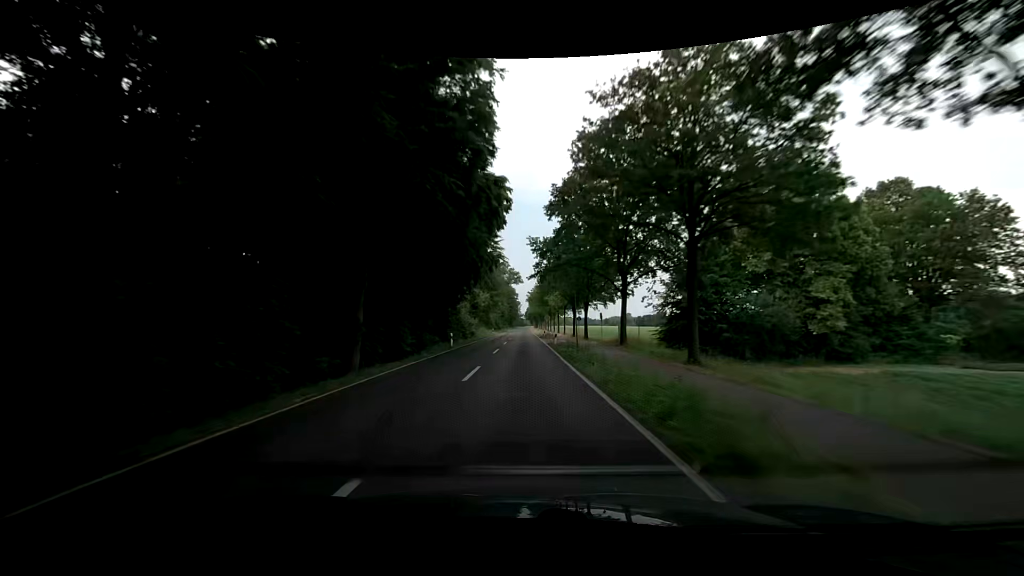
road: secondary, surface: asphalt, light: Day
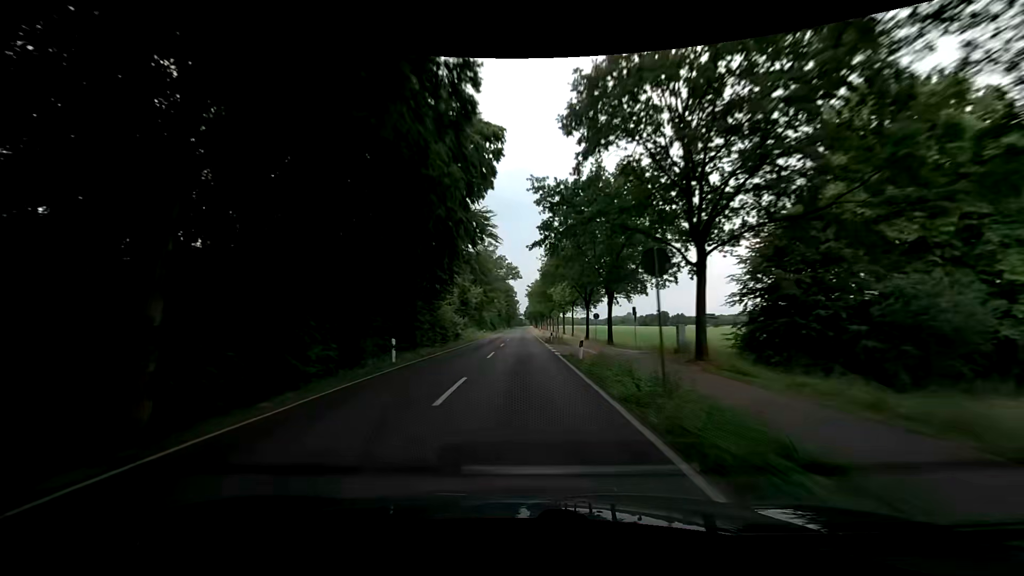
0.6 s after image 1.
(+0.1, +15.8) m; +1°
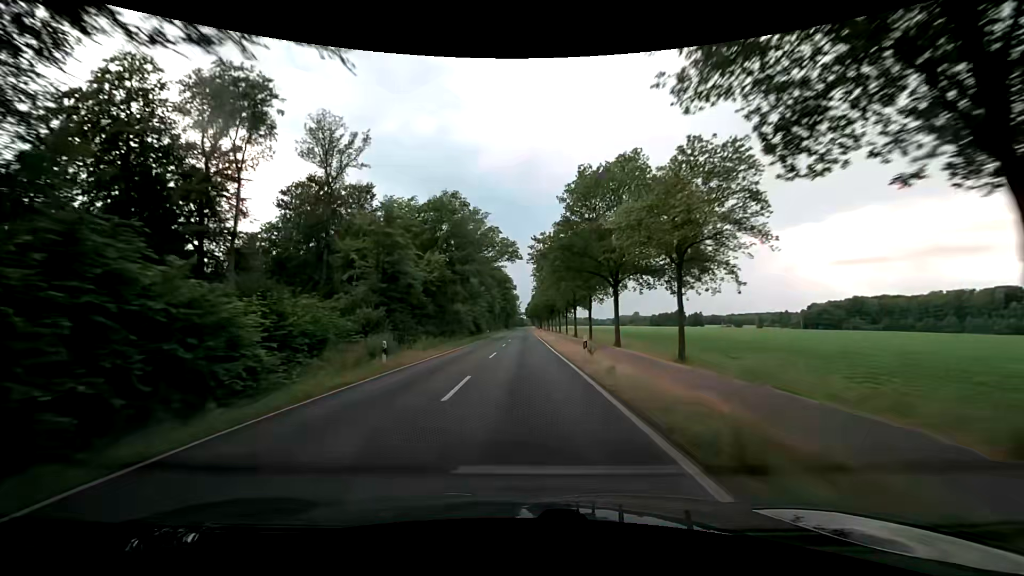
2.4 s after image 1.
(-0.3, +47.4) m; -1°
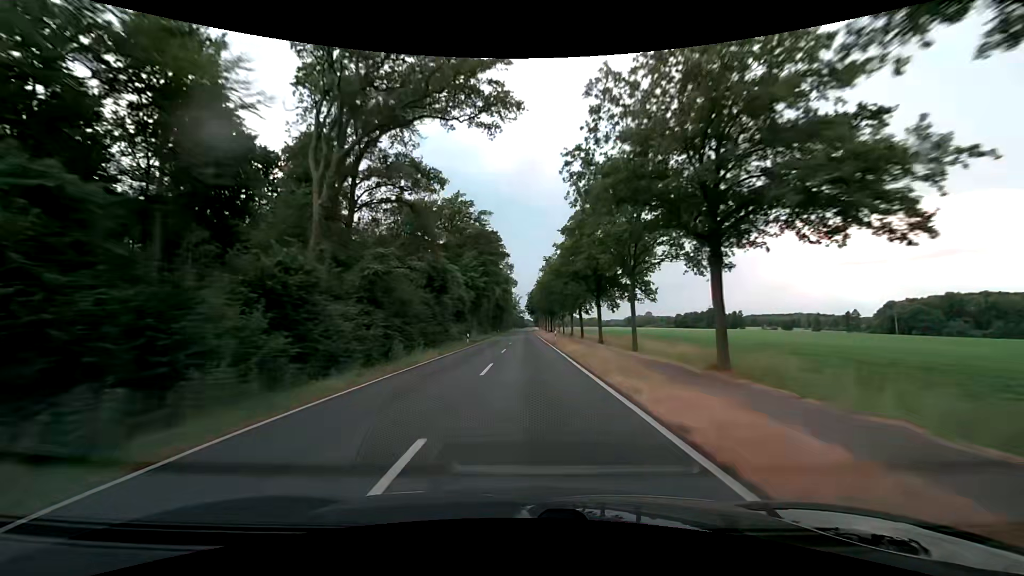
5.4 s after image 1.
(+0.7, +79.0) m; 0°
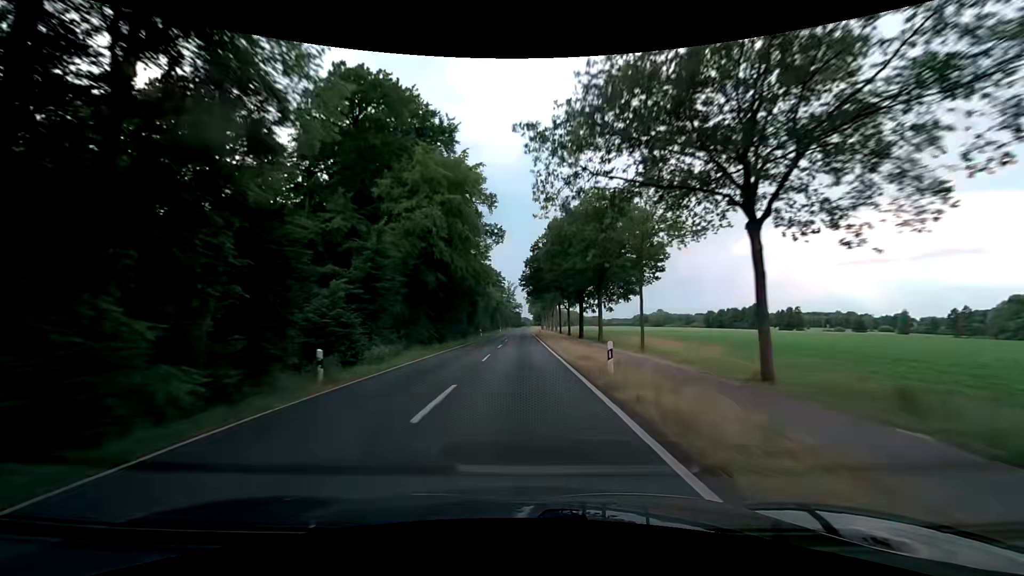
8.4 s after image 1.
(+0.6, +79.0) m; 0°
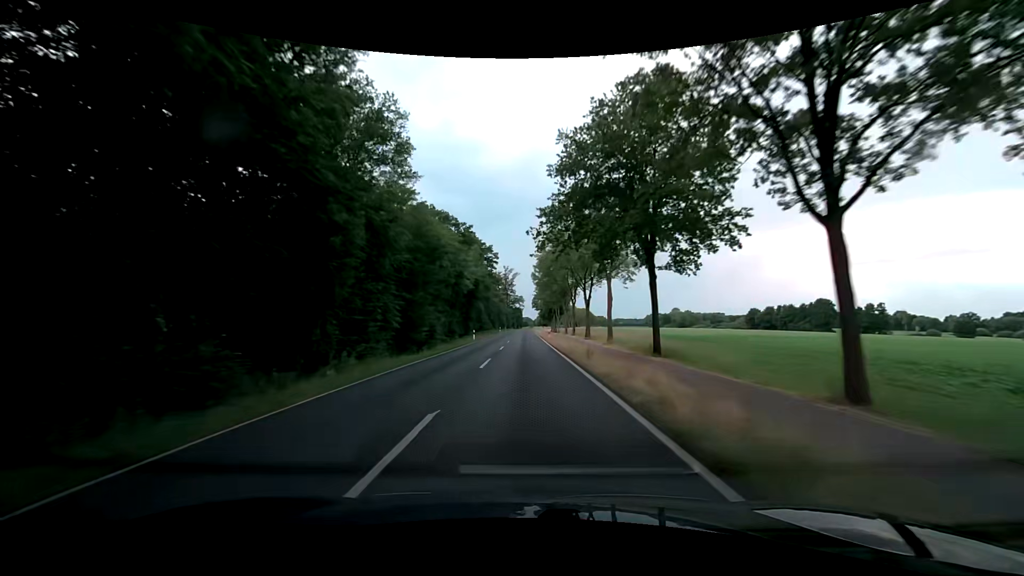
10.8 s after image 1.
(-0.3, +63.2) m; 0°
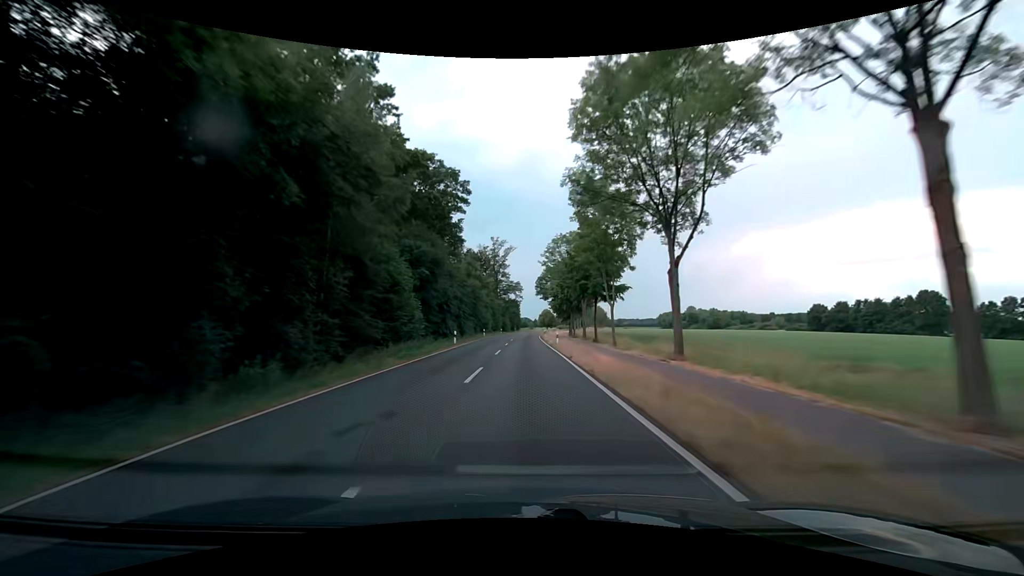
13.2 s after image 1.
(+0.2, +63.2) m; 0°
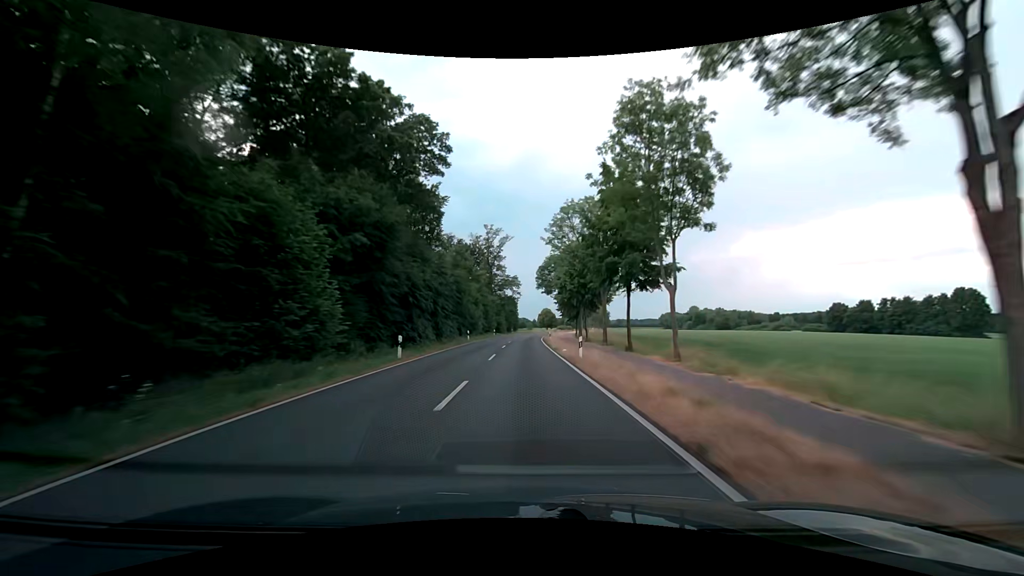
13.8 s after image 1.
(+0.1, +15.8) m; +1°
(0, +10) (0, +20) (0, +30) (0, +40) (0, +50) (+1, +60) (+1, +70) (+2, +80) (+2, +90) (+3, +100) m
